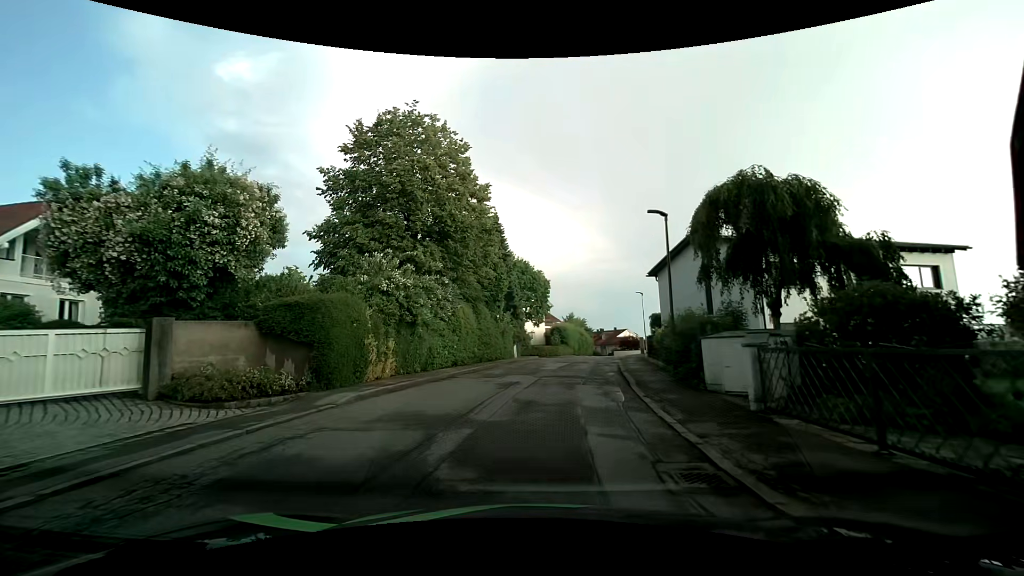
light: Day
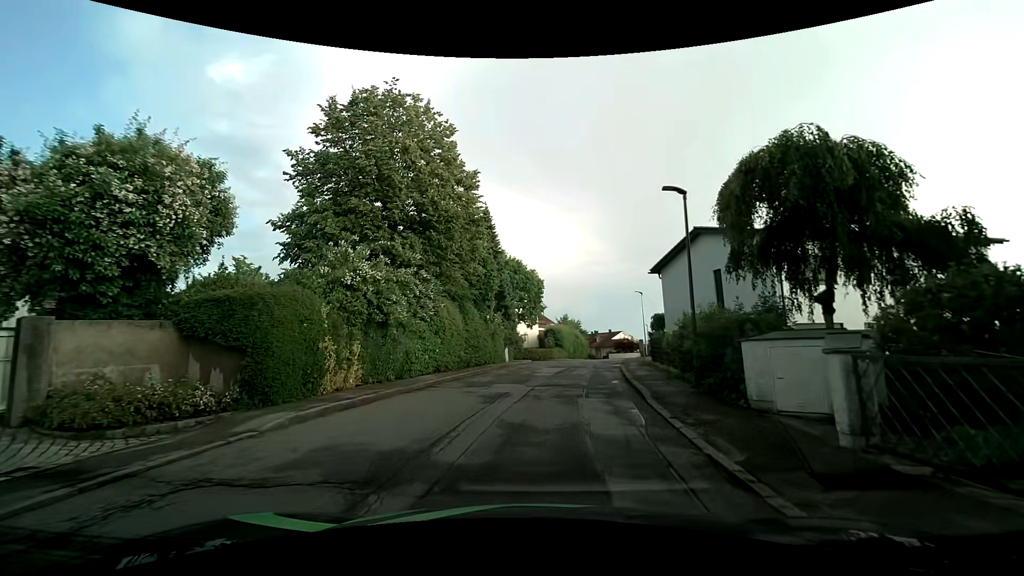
(-0.1, +2.8) m; -1°
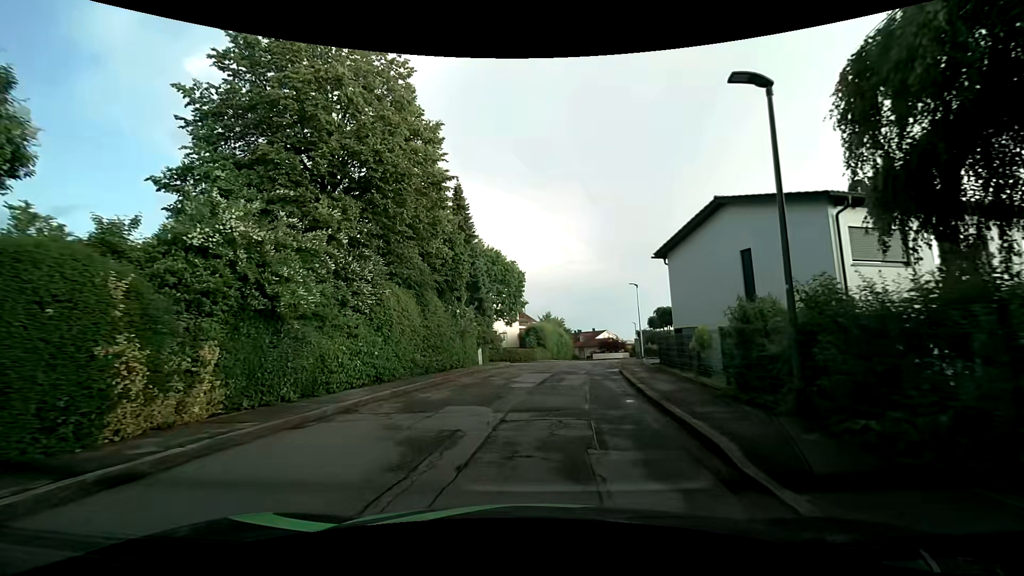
(+0.1, +5.8) m; +1°
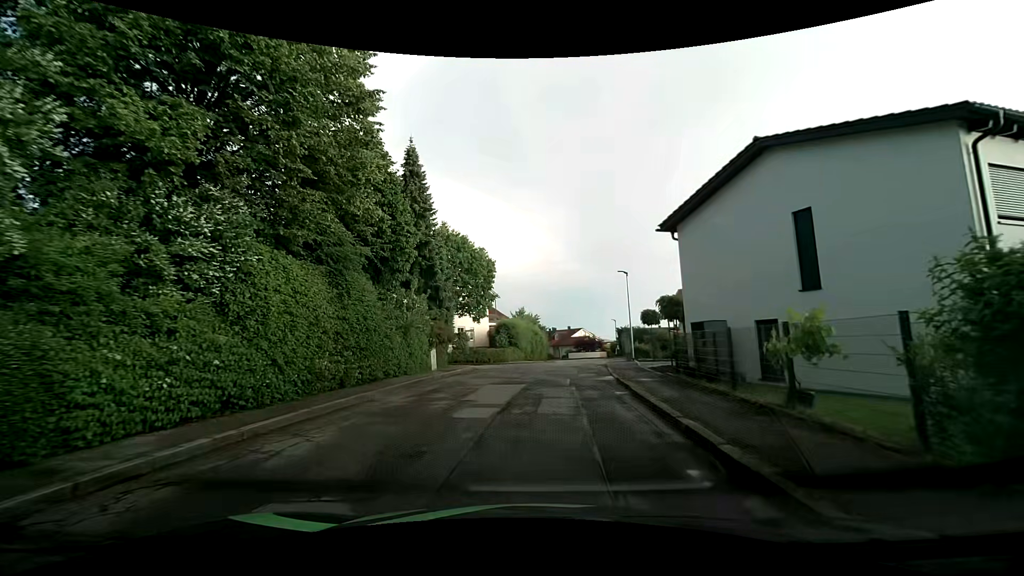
(+0.3, +6.4) m; +5°
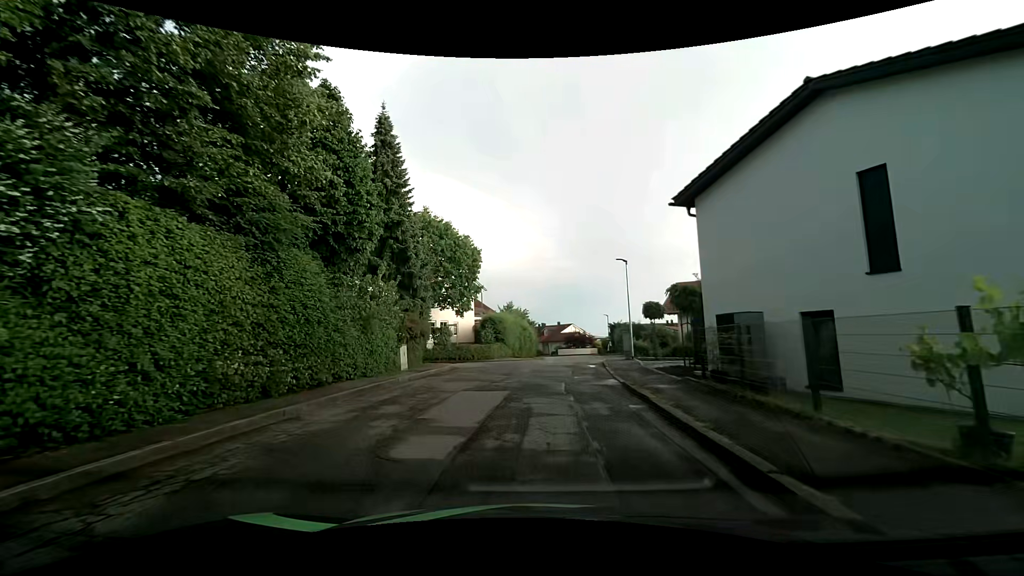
(0.0, +3.4) m; +2°
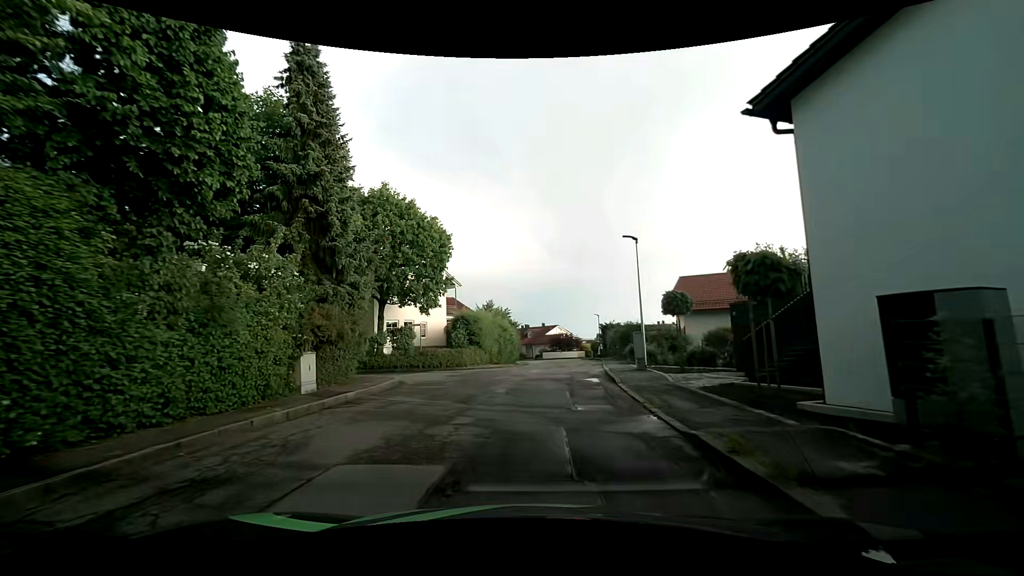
(0.0, +7.0) m; +1°
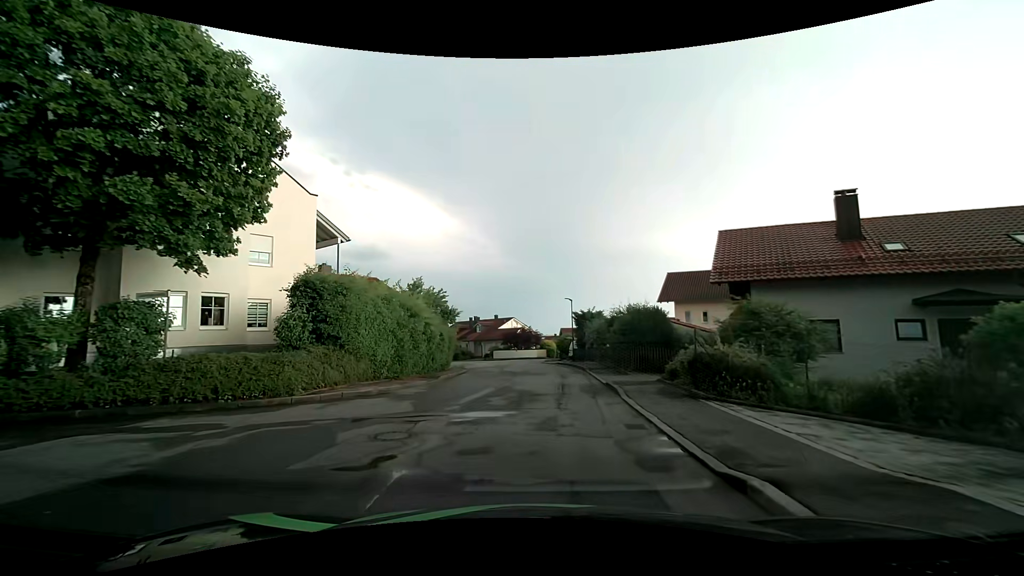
(+0.9, +18.4) m; +5°
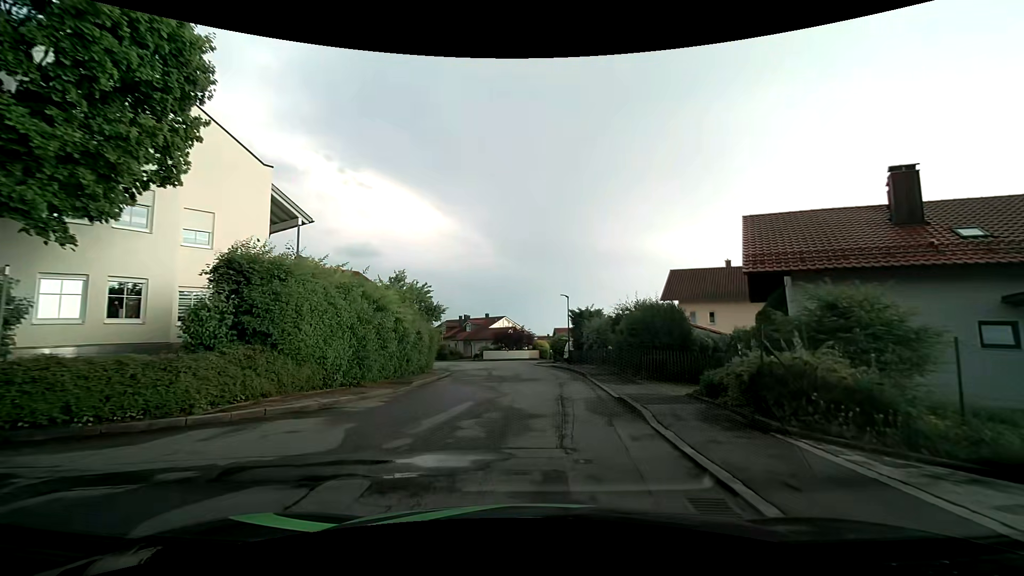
(0.0, +3.7) m; +1°
(0, +10) (+1, +20) (0, +30) (-1, +40) (-2, +50) (-6, +59) (-11, +68) (-17, +76) (-24, +83) (-31, +90) m
